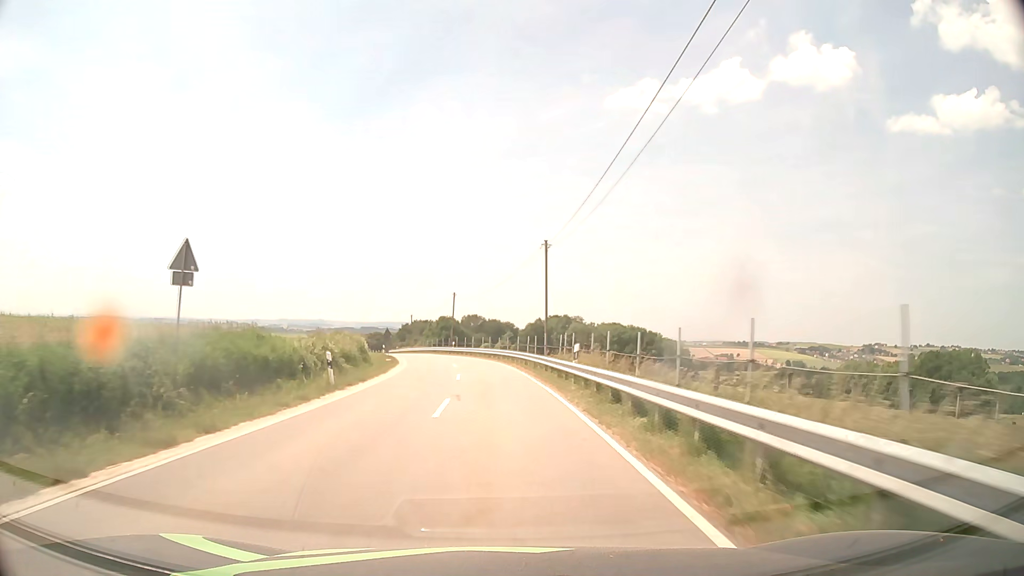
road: tertiary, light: Day
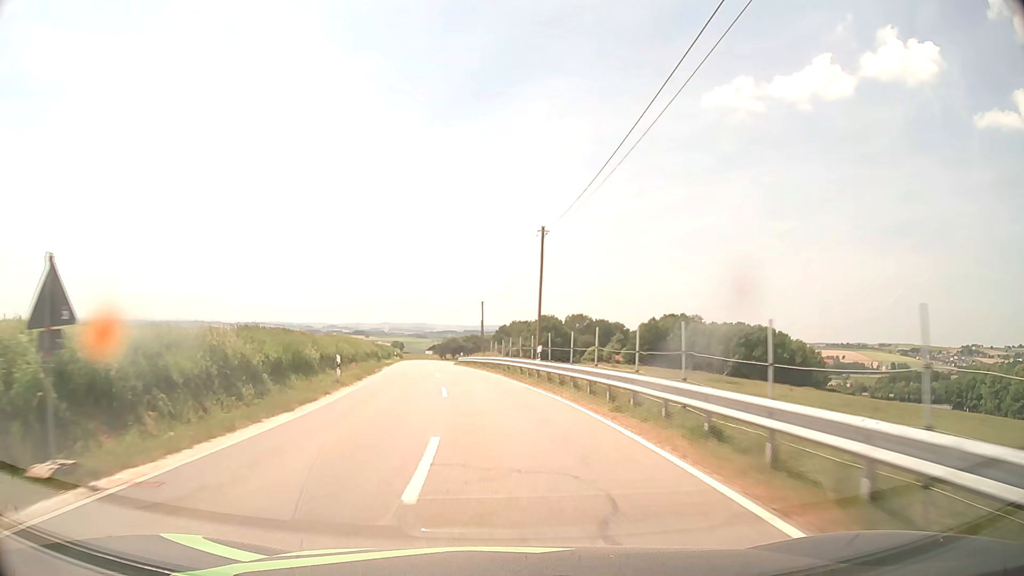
(-2.2, +42.8) m; -8°
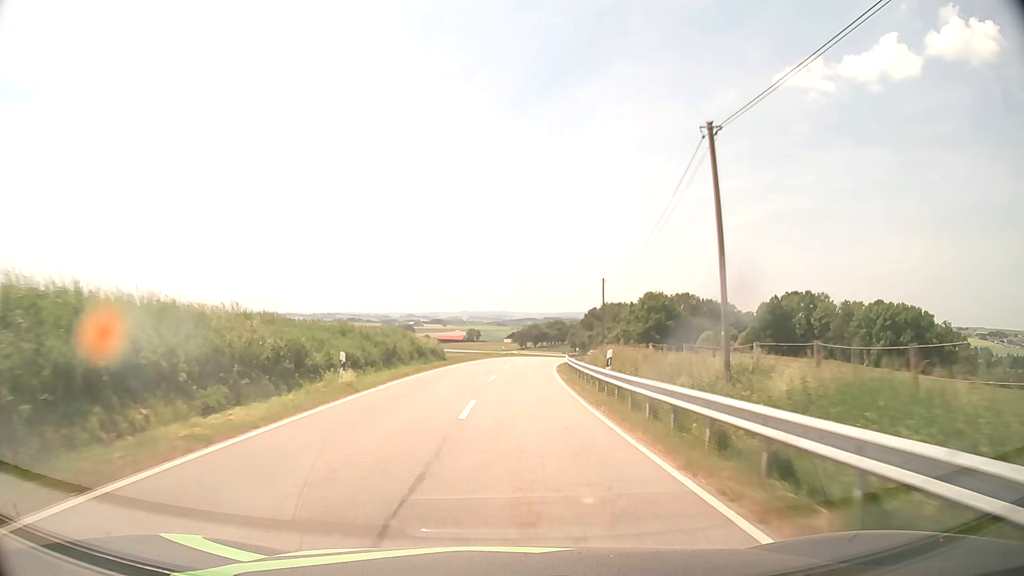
(-5.6, +53.7) m; -7°
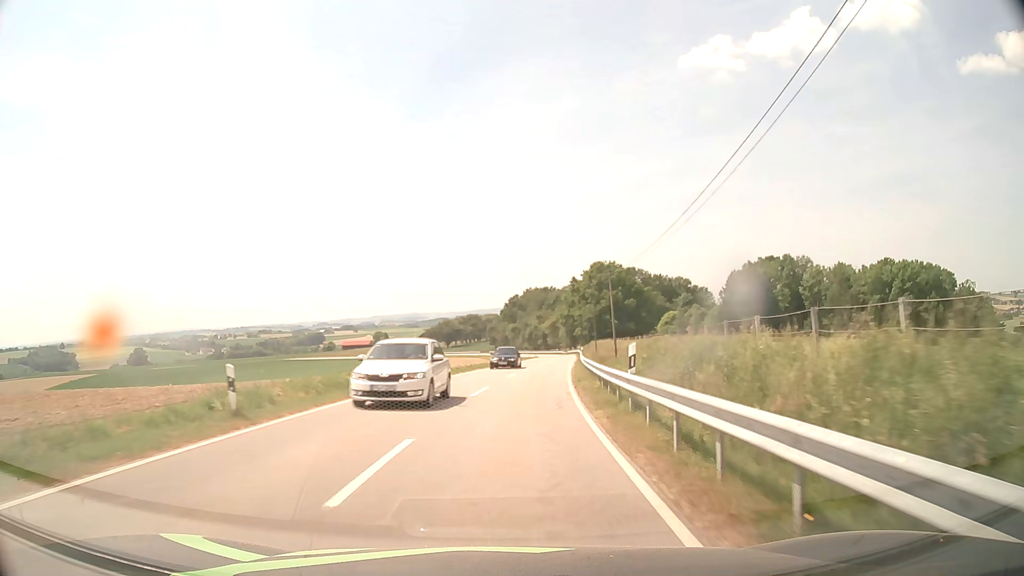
(+2.8, +54.4) m; +7°
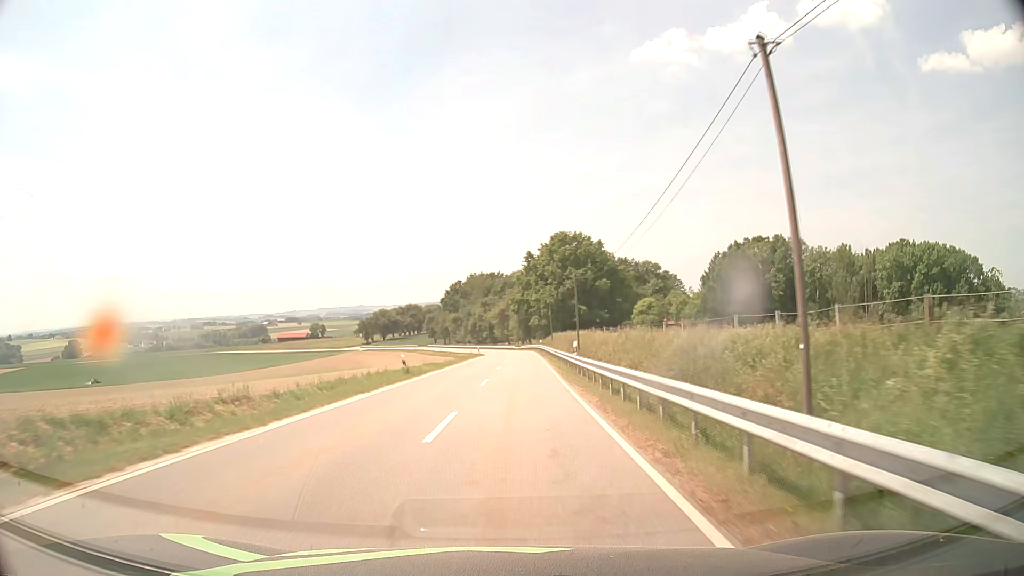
(+1.7, +32.5) m; +5°
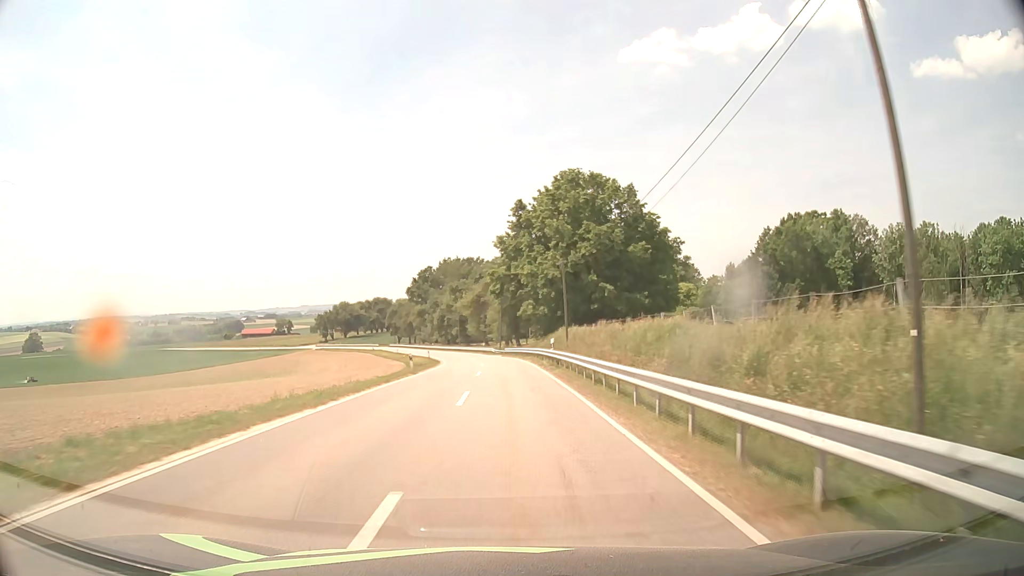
(+0.8, +43.2) m; +2°
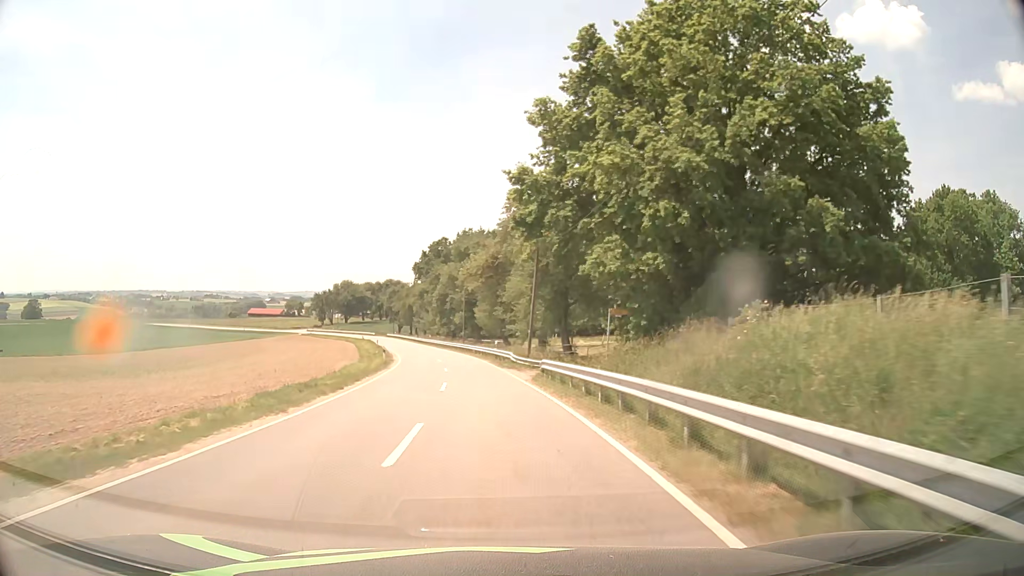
(-0.3, +42.9) m; -2°
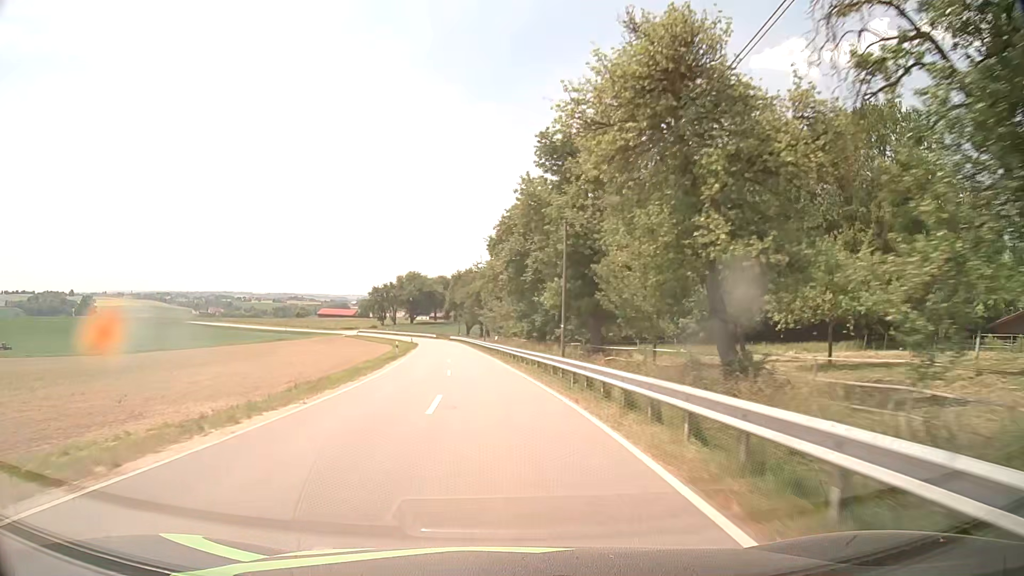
(-2.8, +42.8) m; -7°
(0, +10) (-1, +20) (-1, +30) (-2, +40) (-3, +50) (-4, +60) (-5, +70) (-7, +80) (-8, +90) (-10, +99) m
